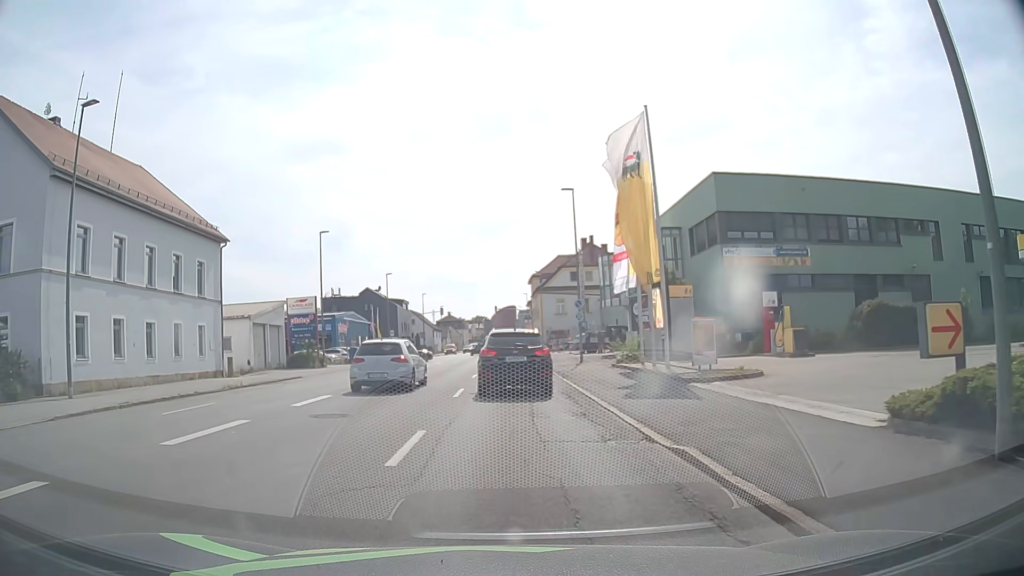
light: Day
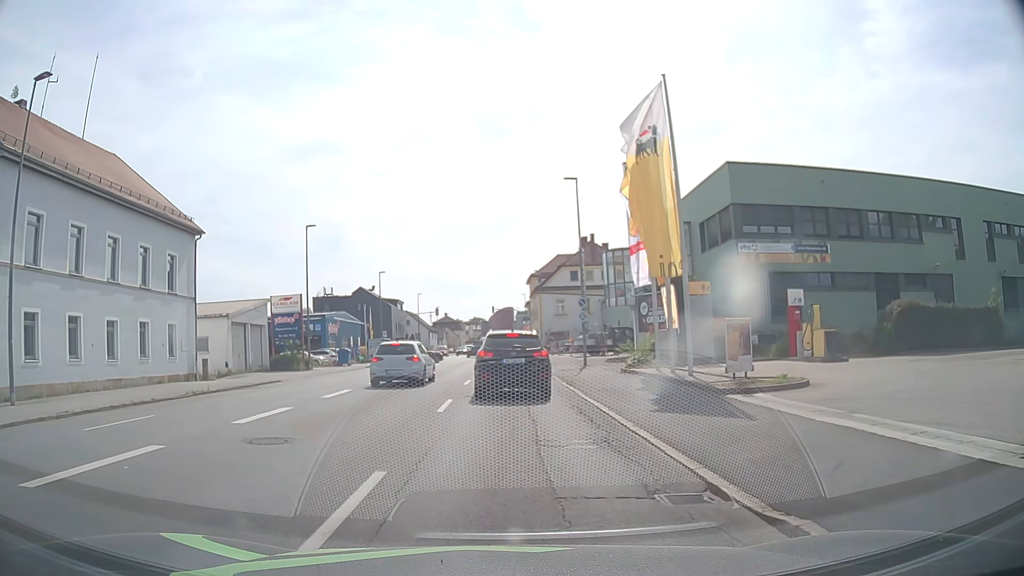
(0.0, +3.2) m; 0°
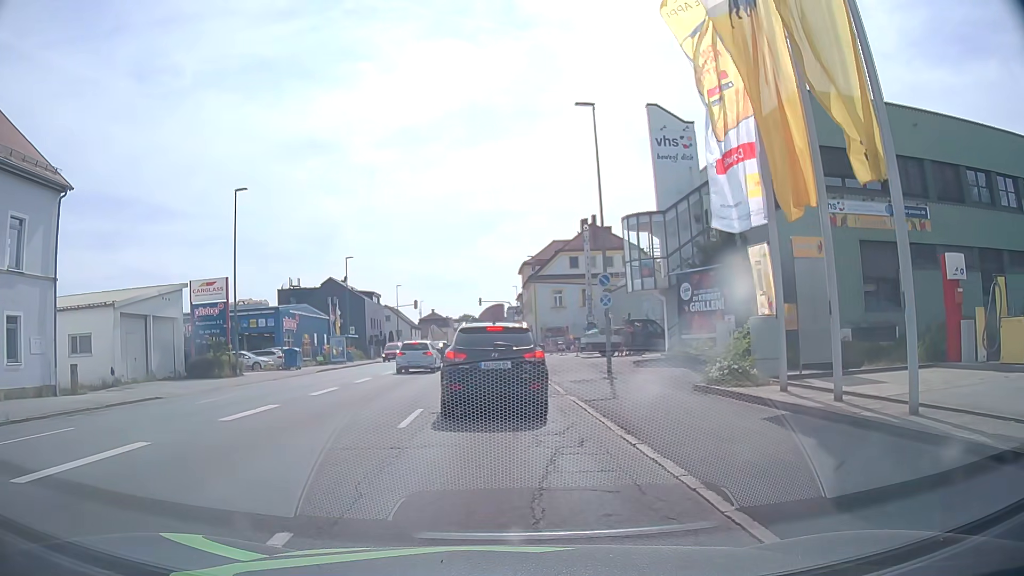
(+0.2, +11.7) m; 0°
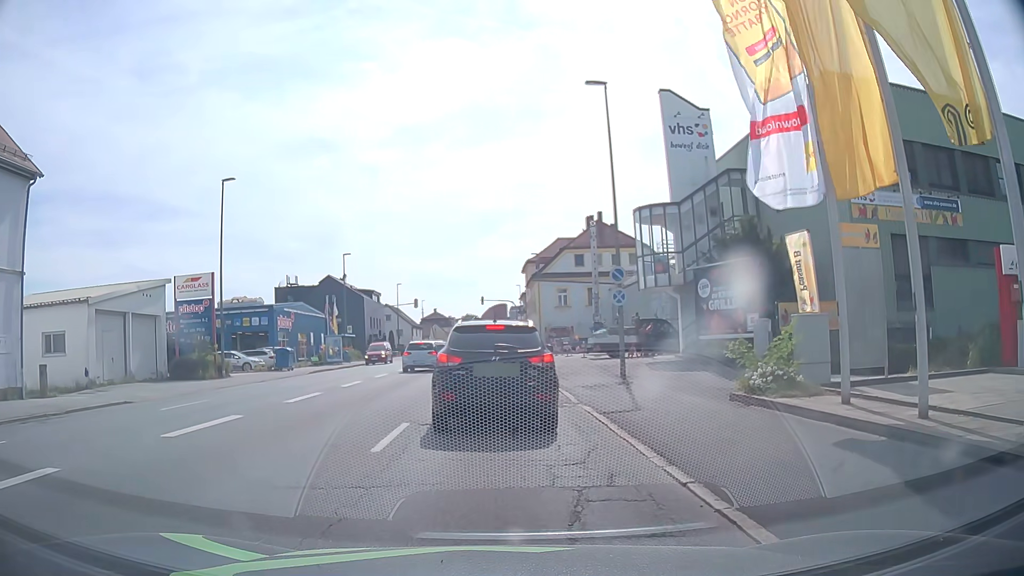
(0.0, +2.2) m; +1°
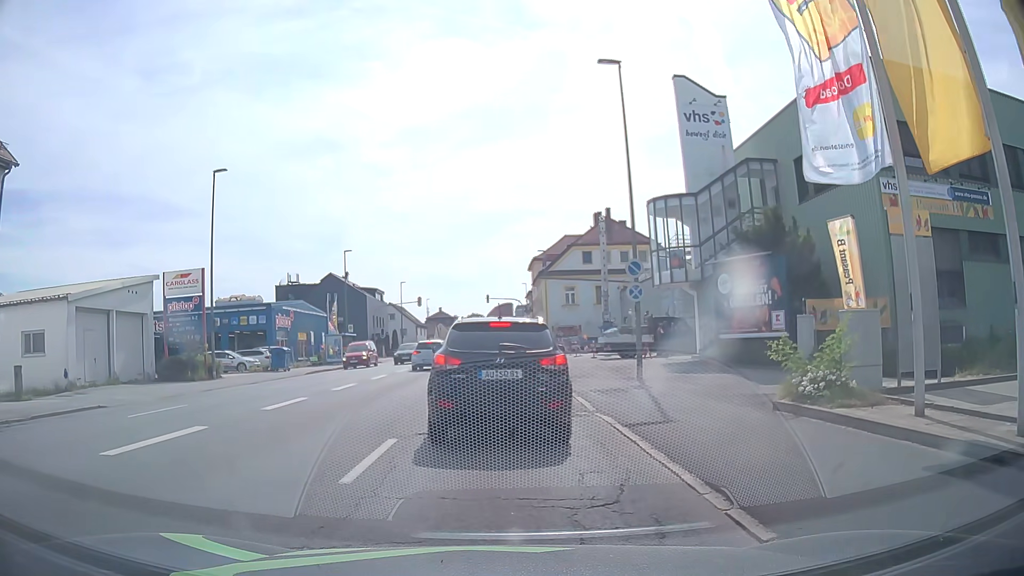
(0.0, +1.8) m; 0°
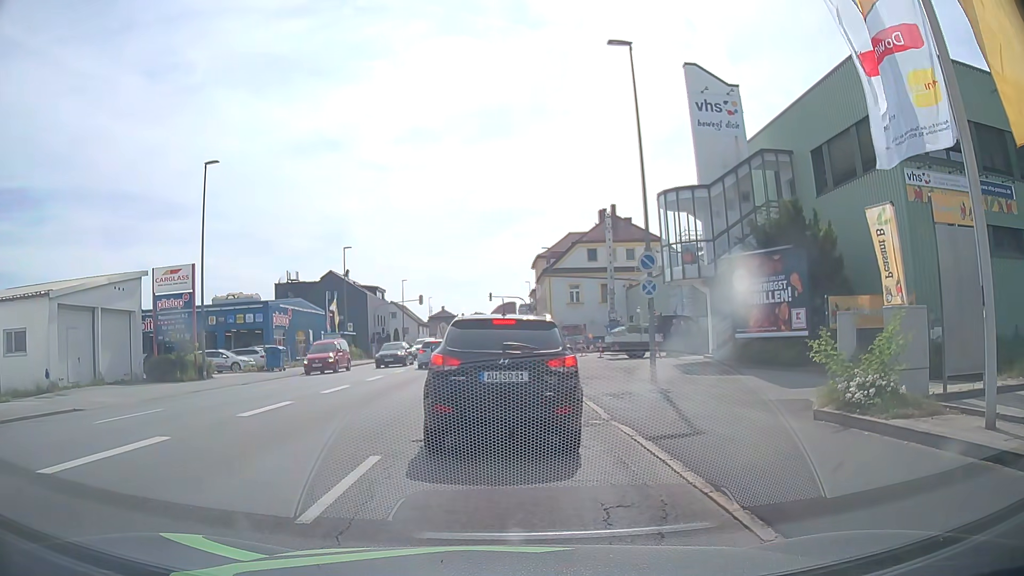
(0.0, +1.4) m; 0°
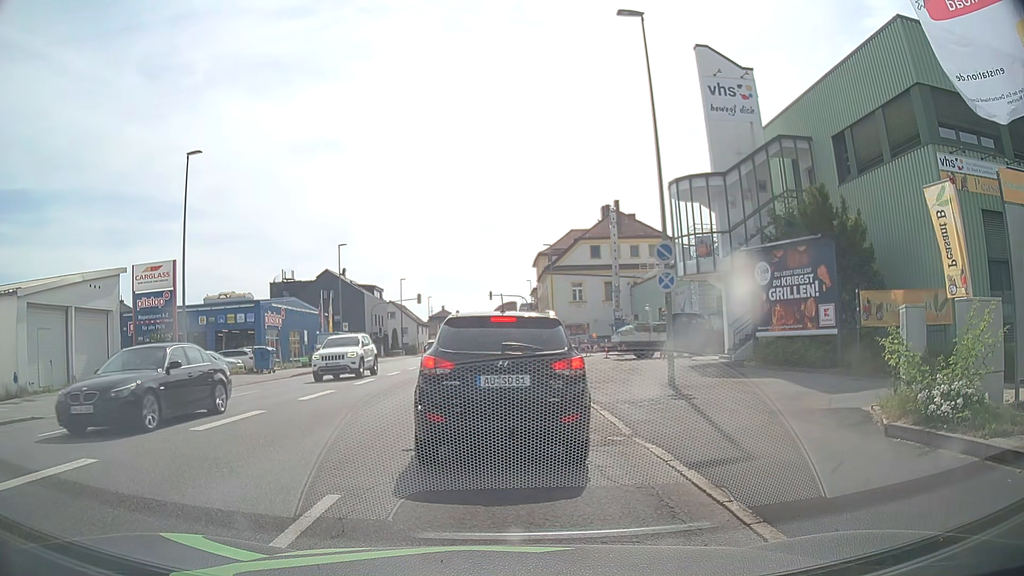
(0.0, +1.9) m; 0°
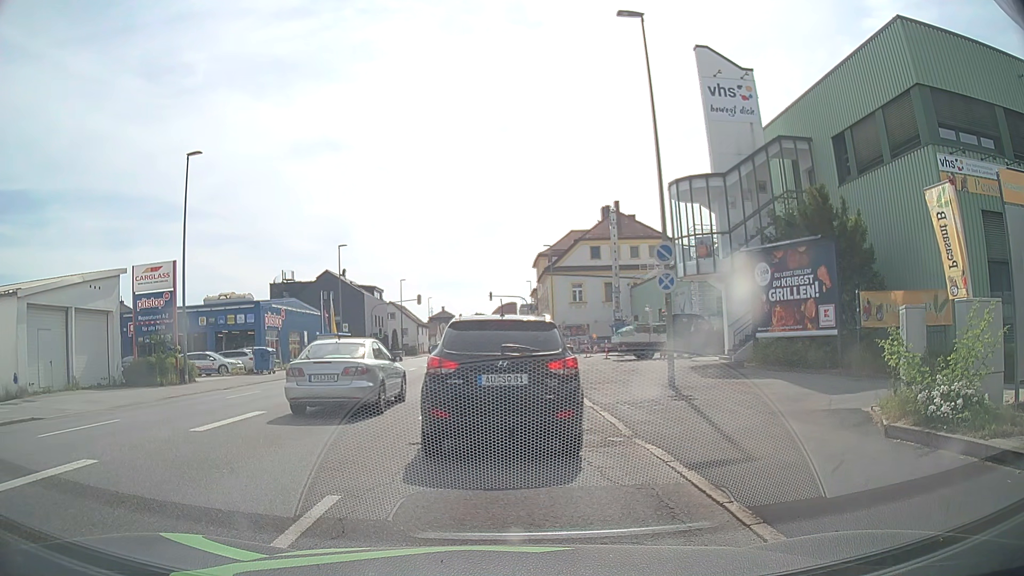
(0.0, +0.1) m; 0°
